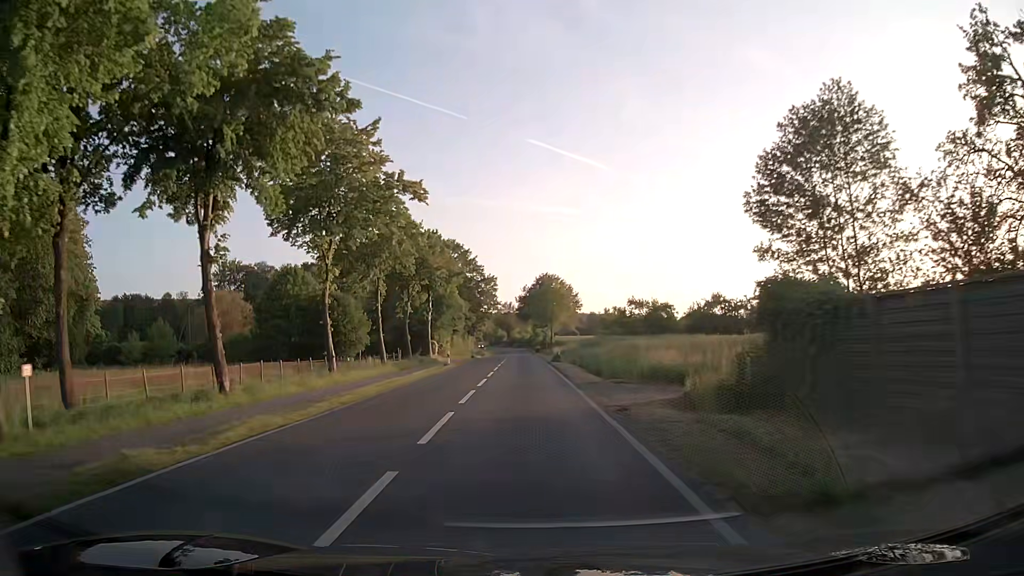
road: secondary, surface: asphalt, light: Day
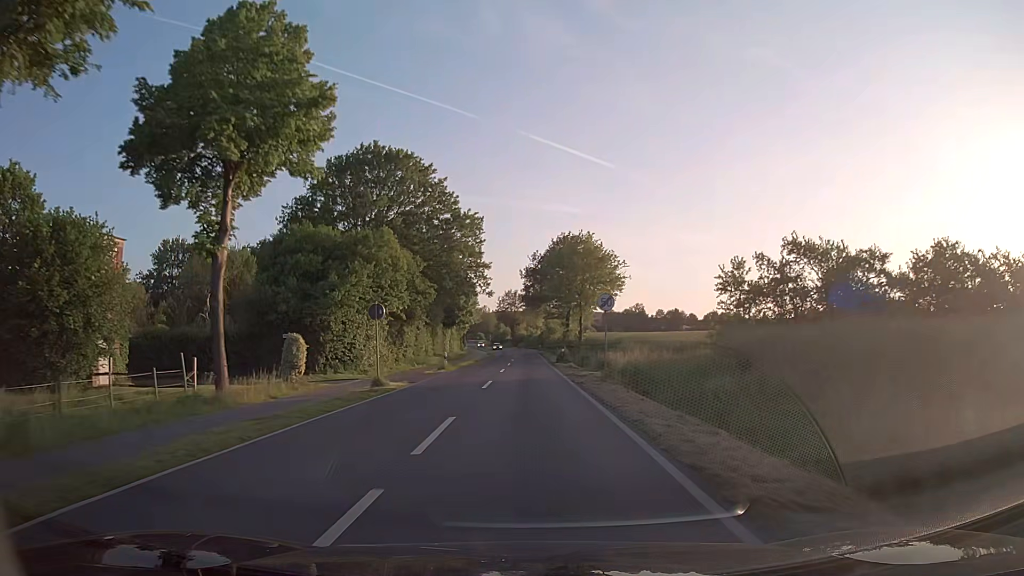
(-0.7, +49.6) m; -1°
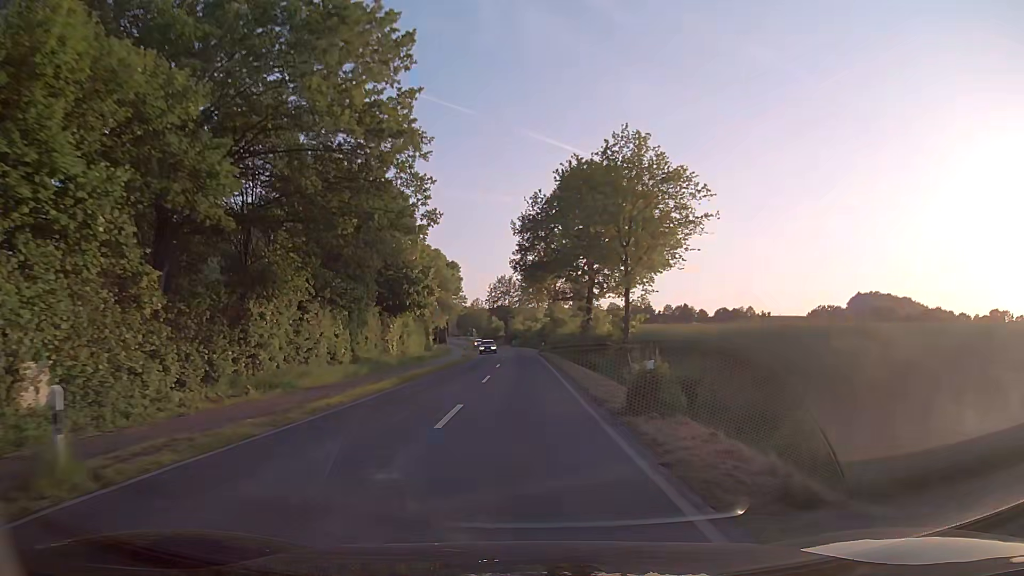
(+0.1, +33.8) m; 0°
